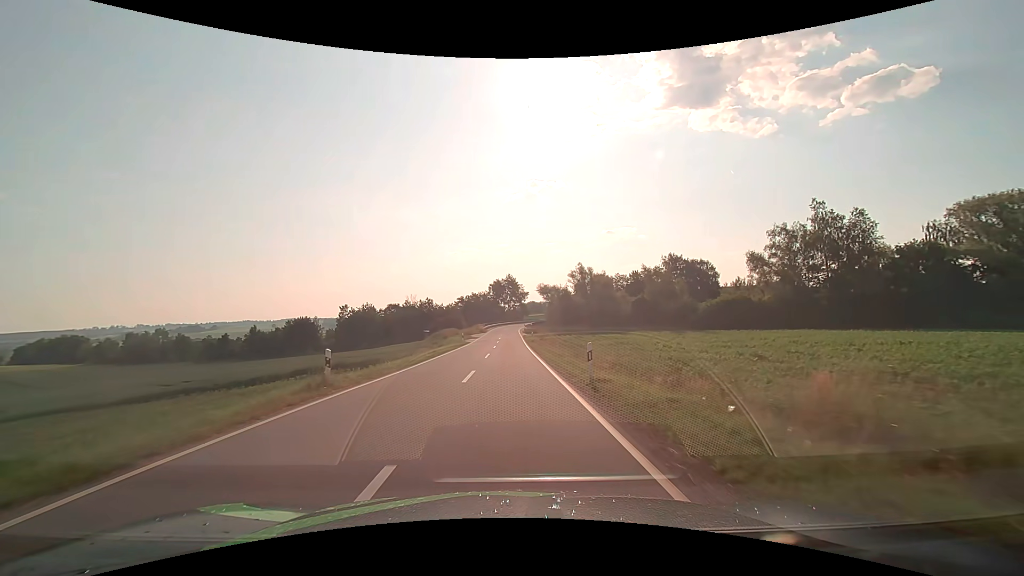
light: Day
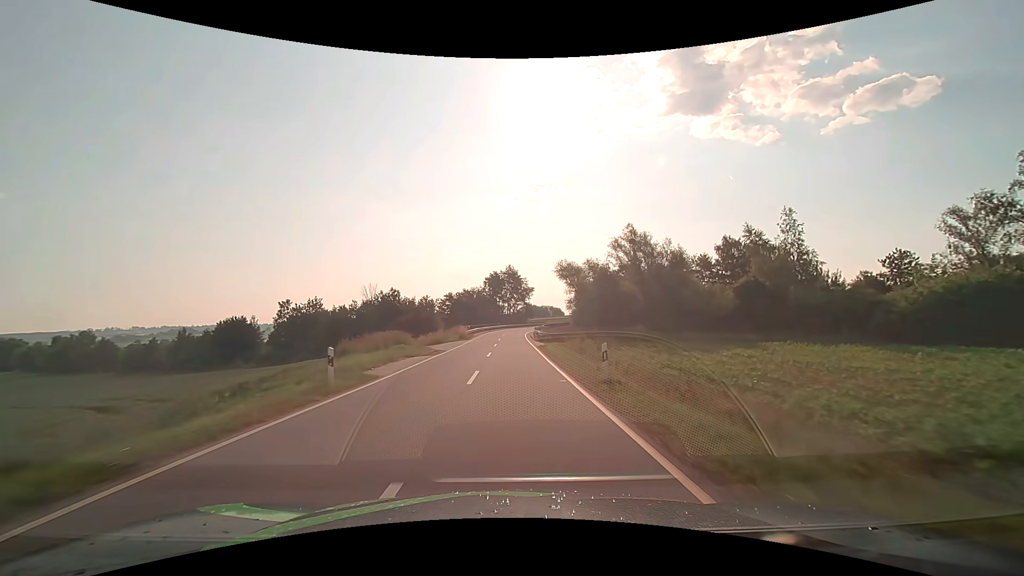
(0.0, +37.8) m; 0°
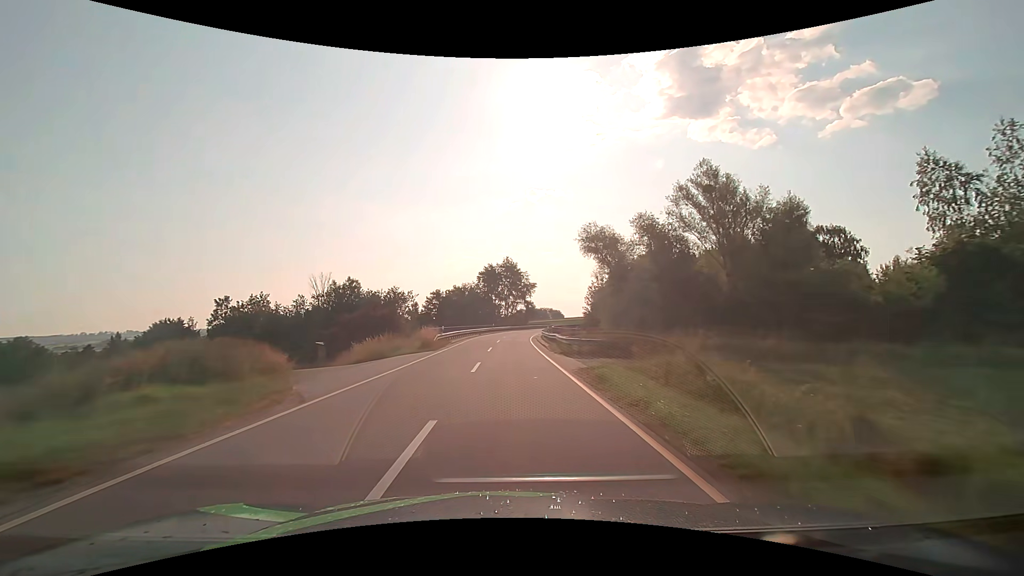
(+0.1, +21.7) m; 0°
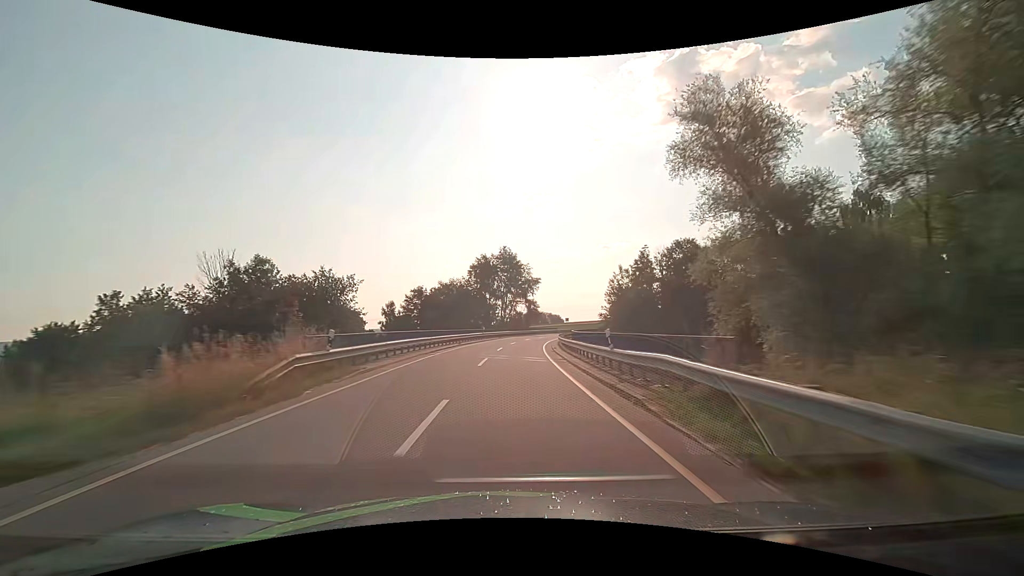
(0.0, +22.5) m; 0°
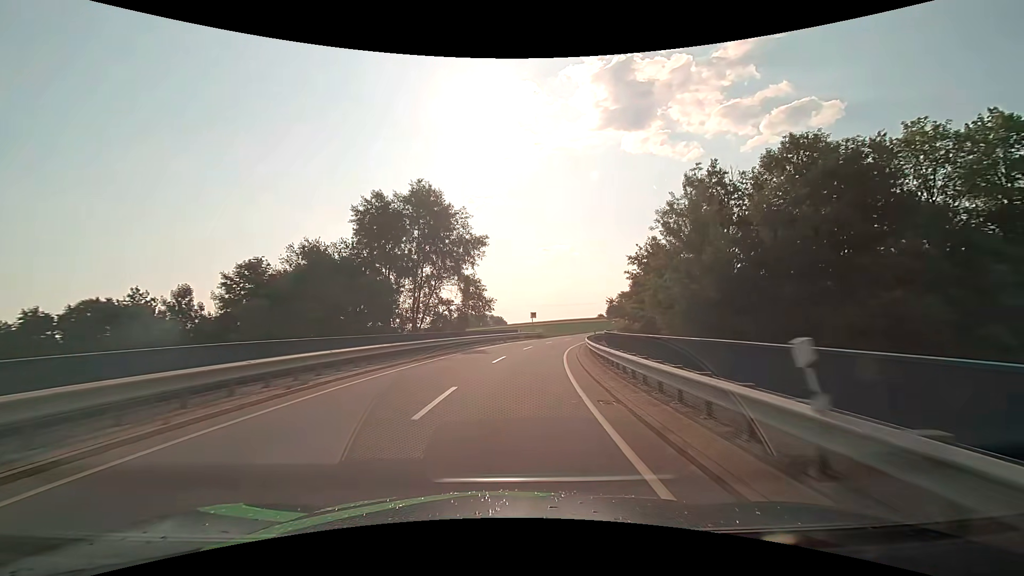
(+2.0, +46.6) m; +7°
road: tertiary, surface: asphalt
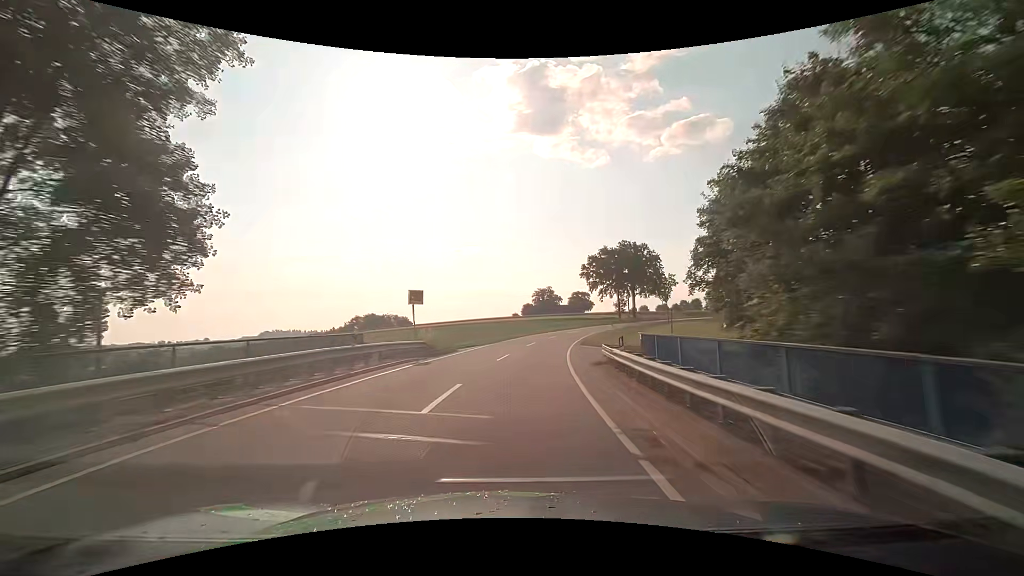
(+2.9, +35.6) m; +10°
